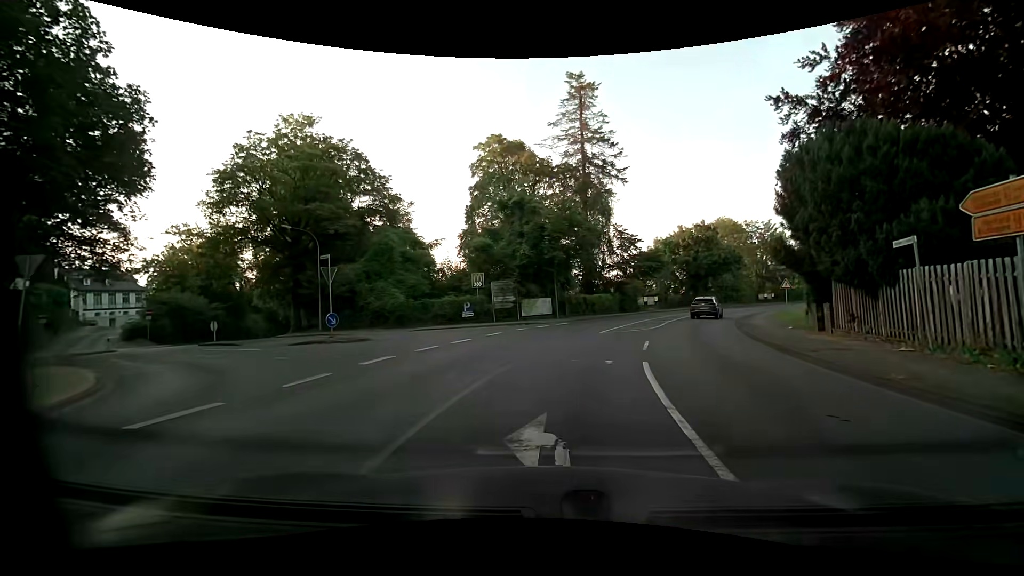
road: primary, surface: asphalt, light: Day
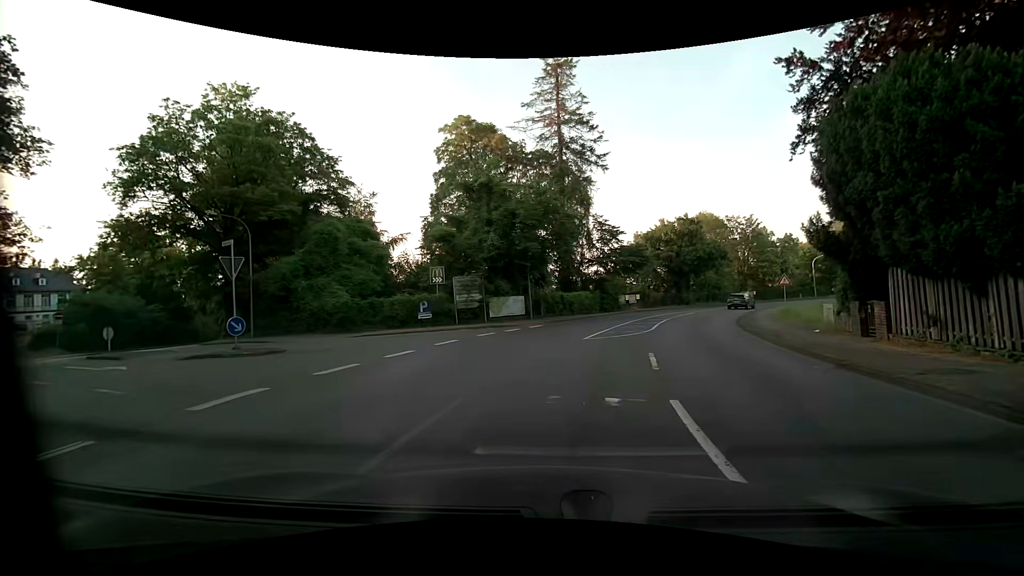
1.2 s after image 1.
(+0.1, +4.7) m; +3°
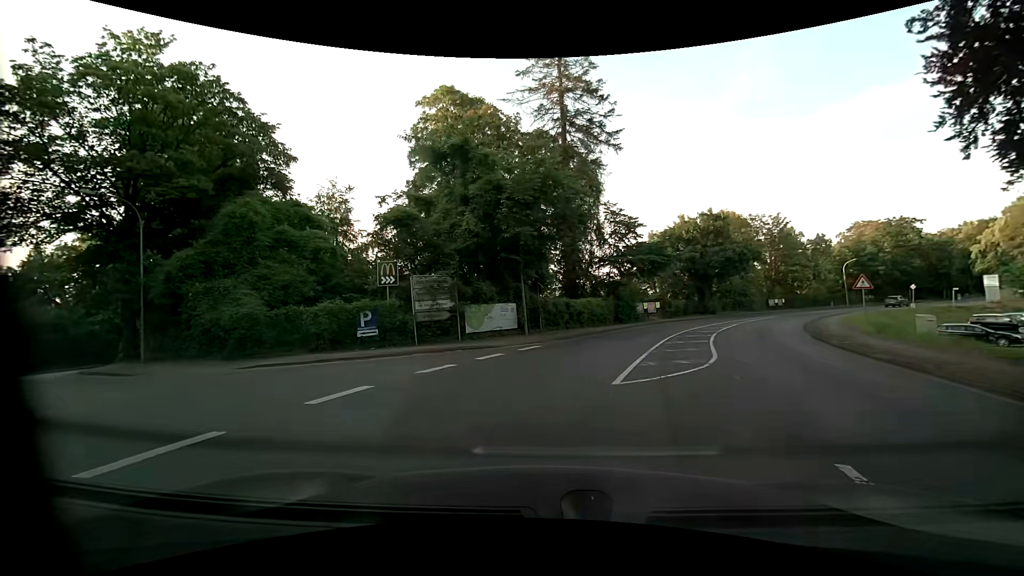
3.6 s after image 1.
(+0.1, +8.3) m; -2°
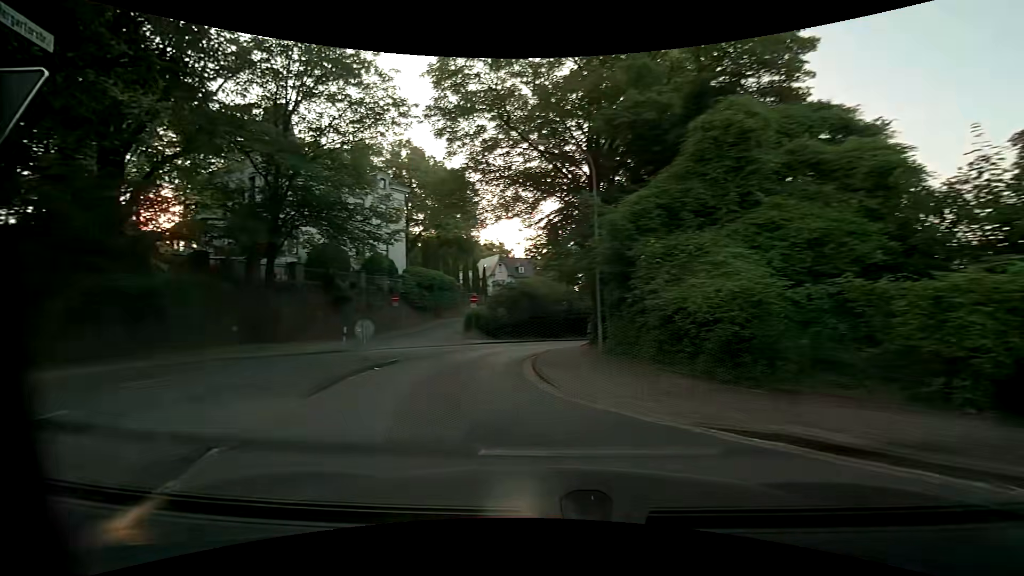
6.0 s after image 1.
(-4.0, +9.8) m; -53°
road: unclassified
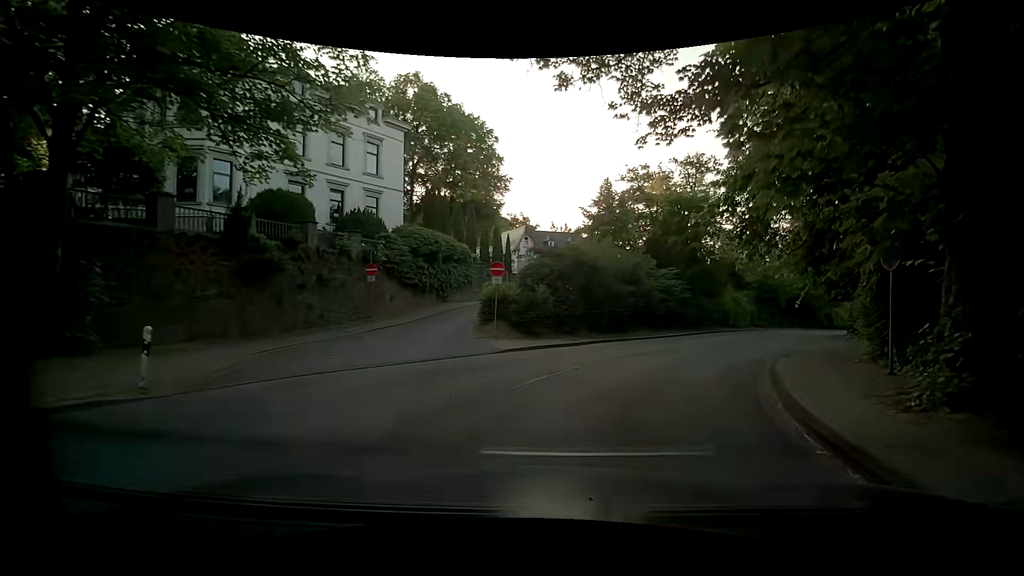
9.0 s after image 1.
(-2.2, +15.3) m; -1°
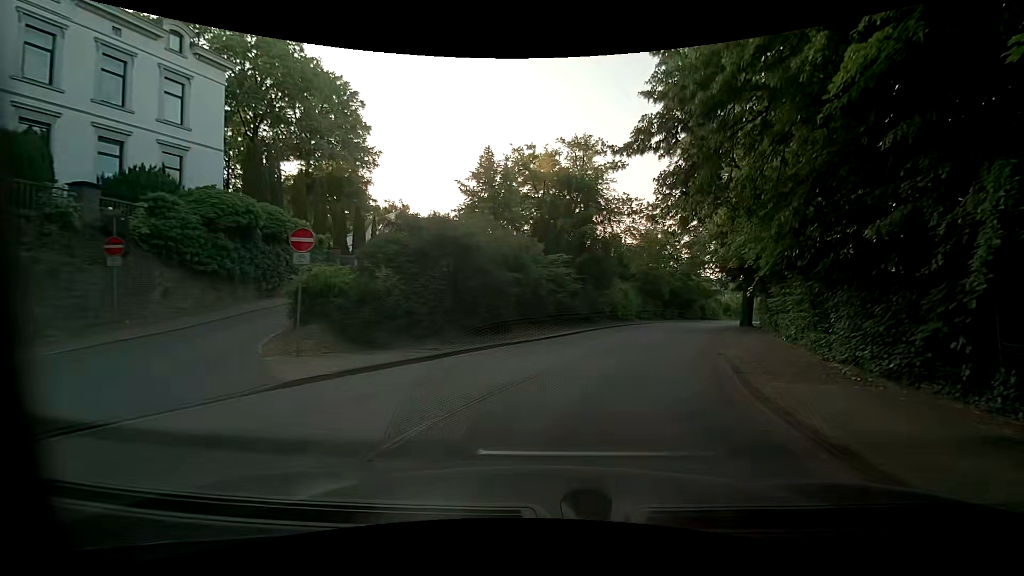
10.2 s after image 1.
(+0.8, +7.4) m; +13°
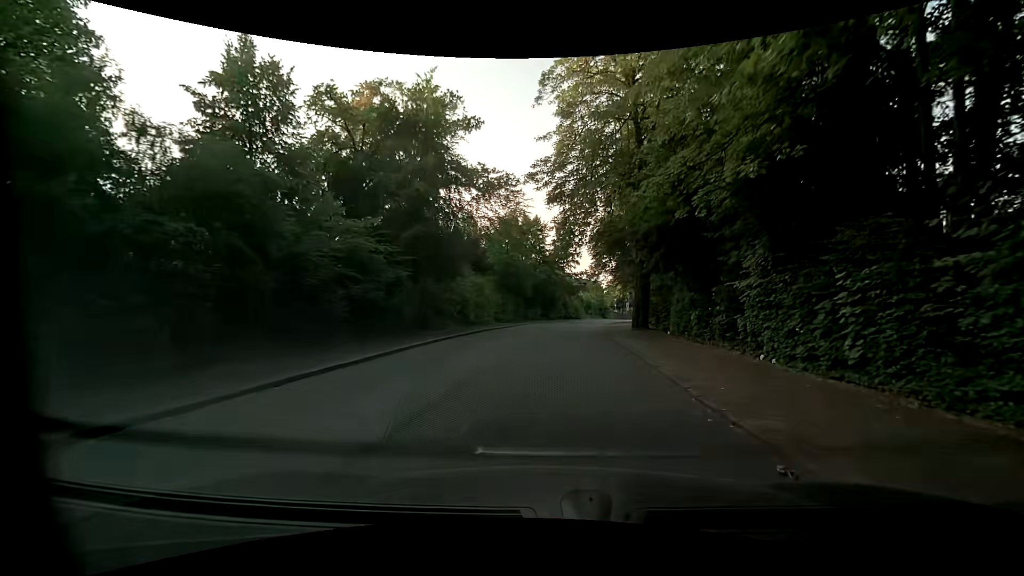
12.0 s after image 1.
(+1.8, +13.1) m; +15°
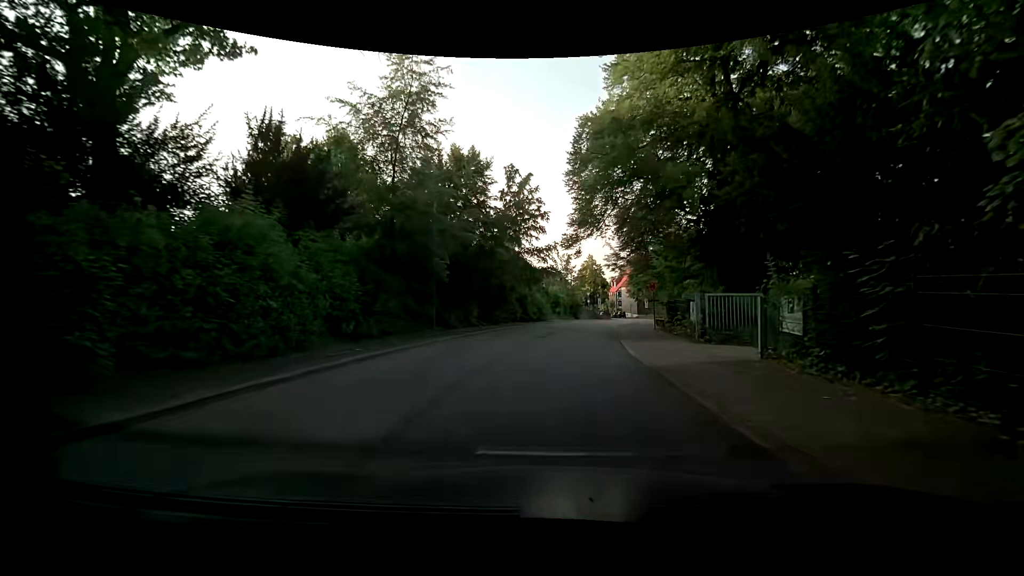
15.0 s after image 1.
(+1.0, +26.6) m; +3°
(0, +10) (+1, +20) (+3, +30) (+5, +40) (+7, +49) (+10, +59) (+13, +69) (+16, +78) (+19, +87) (+20, +97) m
